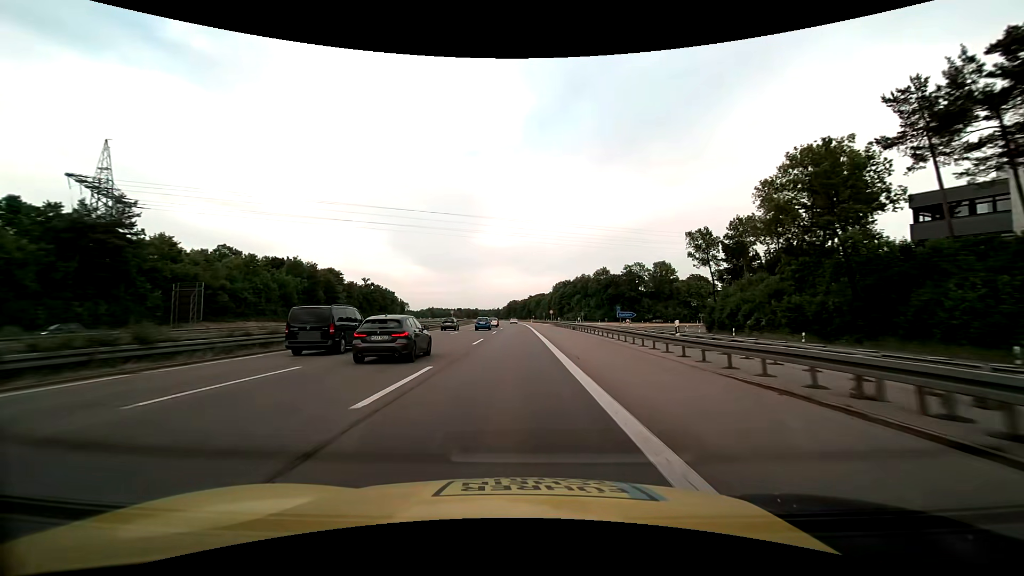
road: motorway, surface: asphalt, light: Day
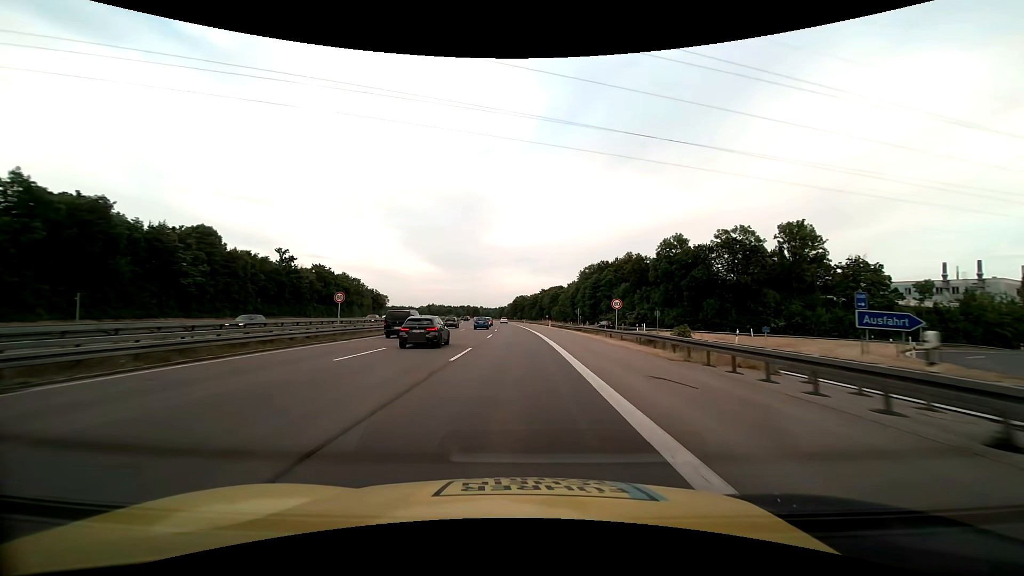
(-0.4, +64.1) m; -1°
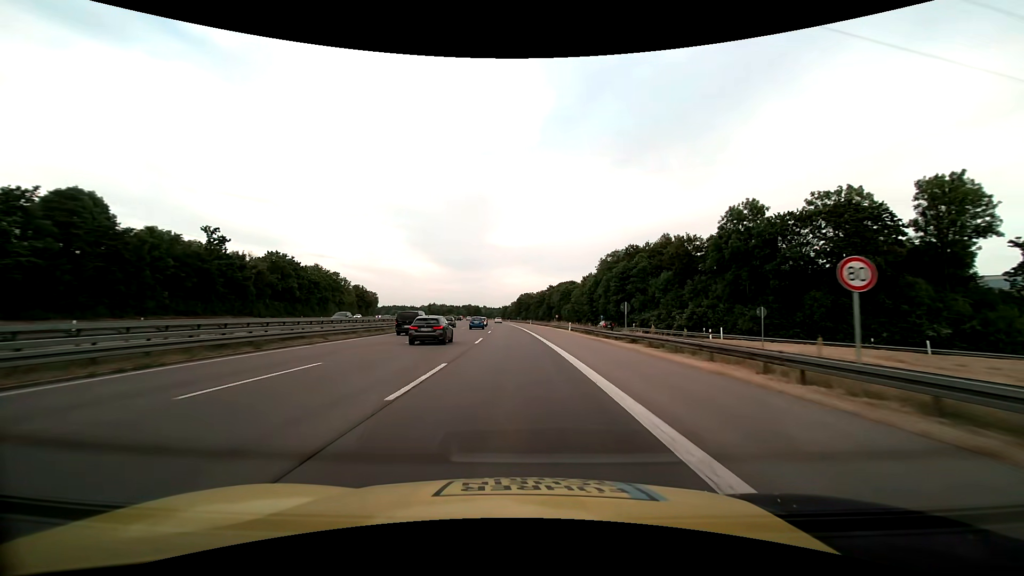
(-0.1, +25.7) m; 0°
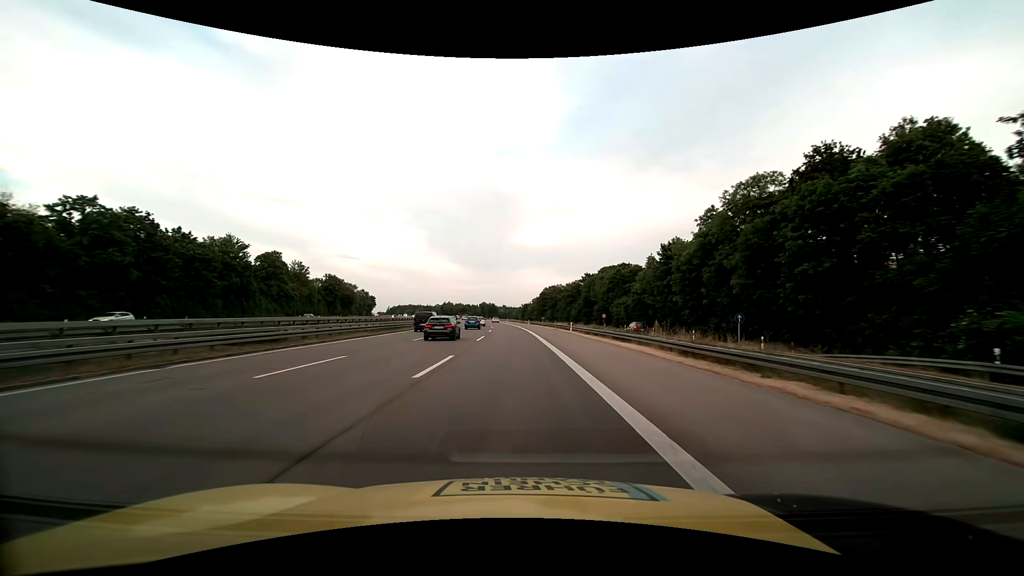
(-0.9, +51.4) m; -2°
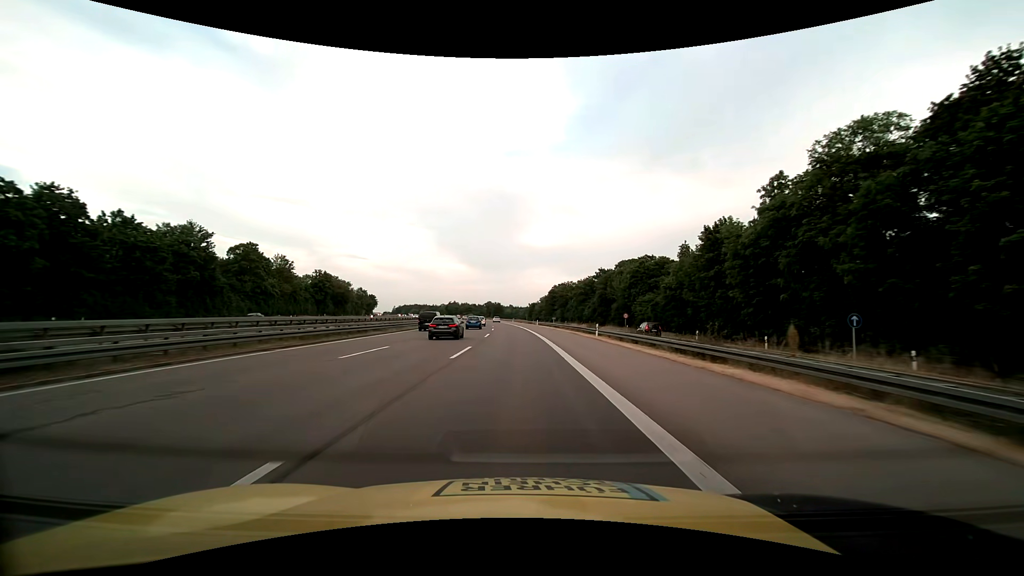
(-0.1, +12.9) m; -1°
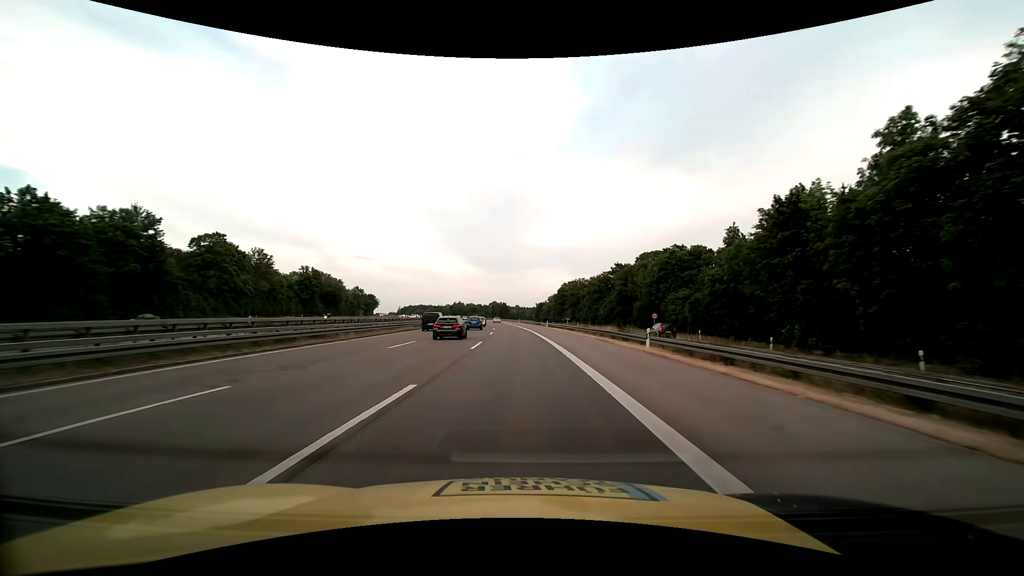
(-0.1, +12.9) m; -1°
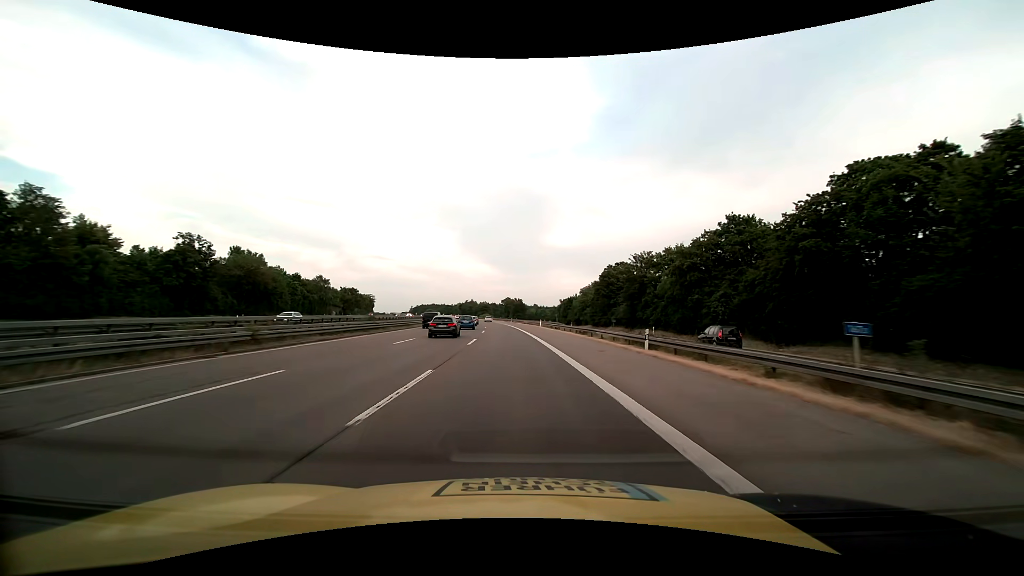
(-1.0, +51.5) m; -2°
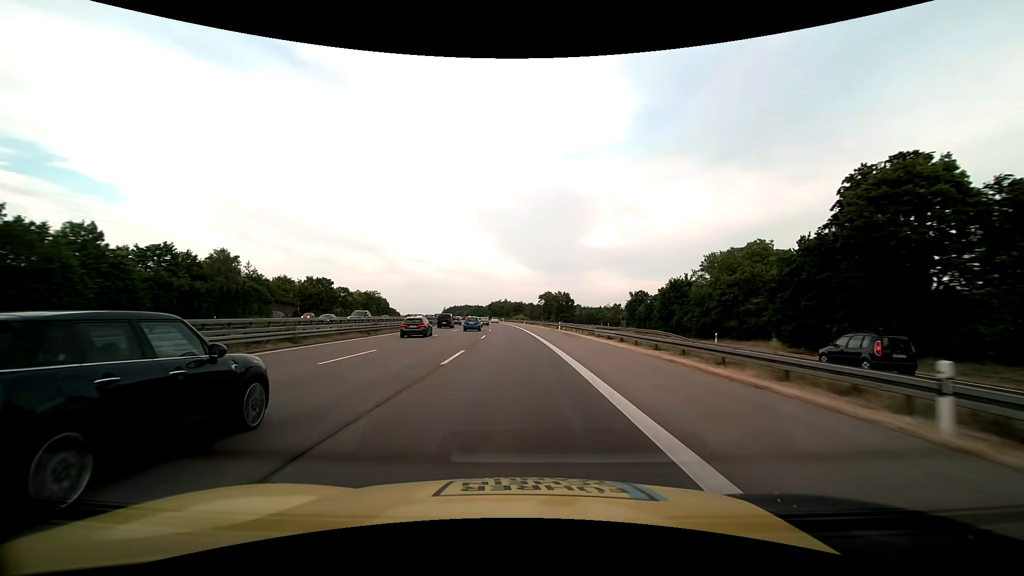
(-2.3, +64.4) m; -4°
(0, +10) (0, +20) (0, +30) (-1, +40) (-1, +50) (-2, +60) (-2, +70) (-3, +80) (-4, +90) (-5, +100) m
